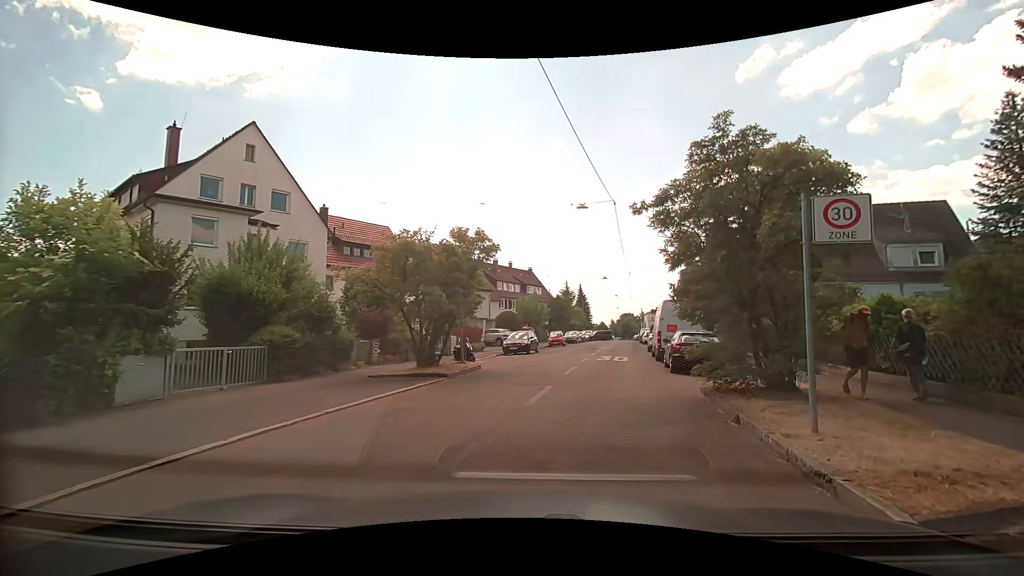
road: residential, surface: asphalt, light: Day
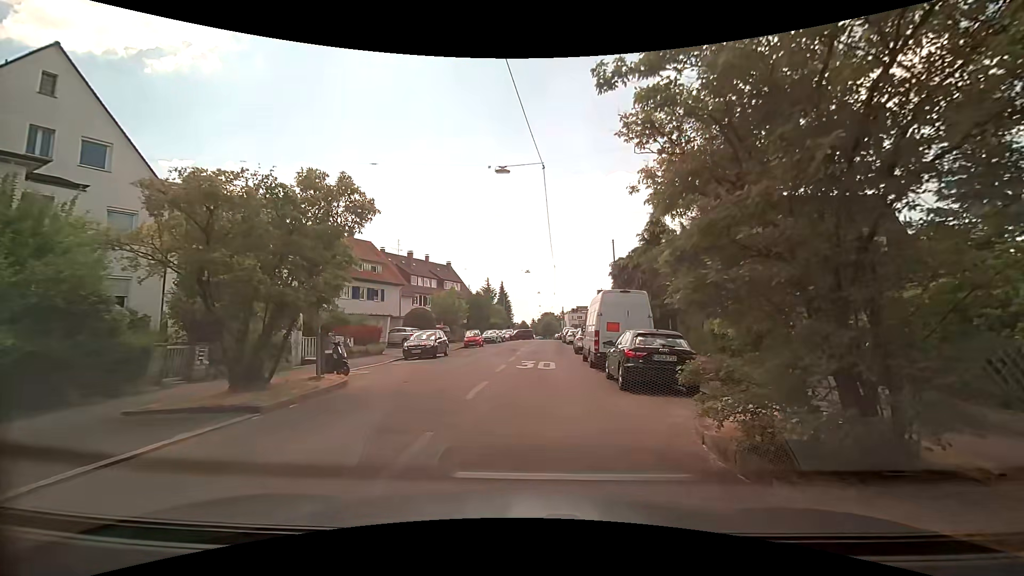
(+0.6, +5.6) m; +10°
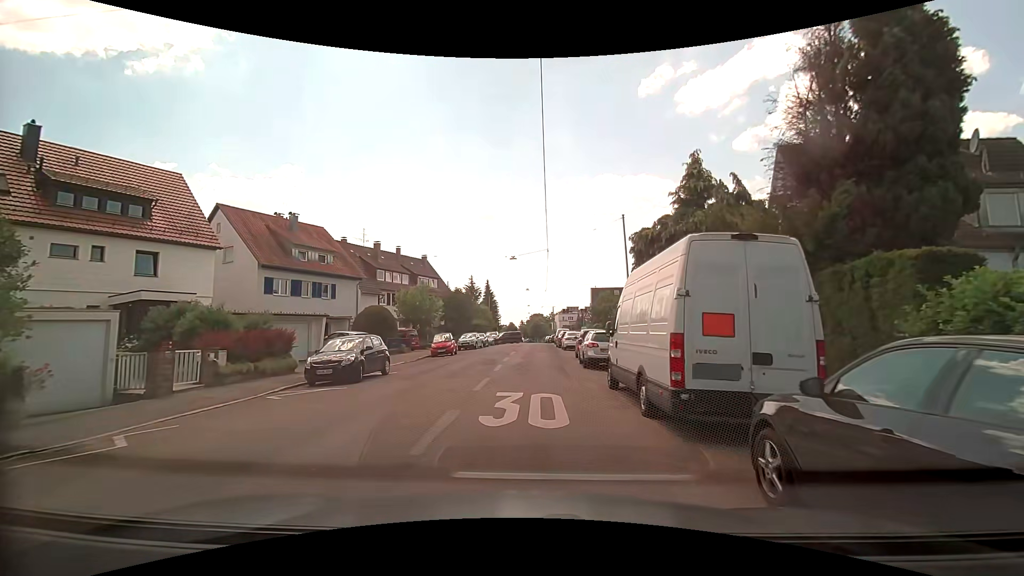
(+0.3, +10.1) m; +1°
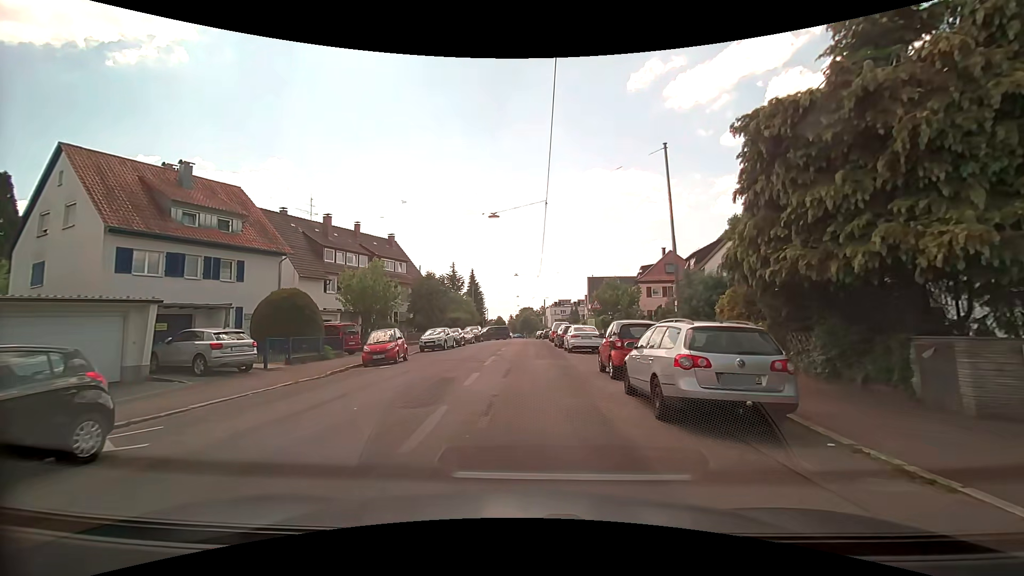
(+0.2, +12.2) m; +2°
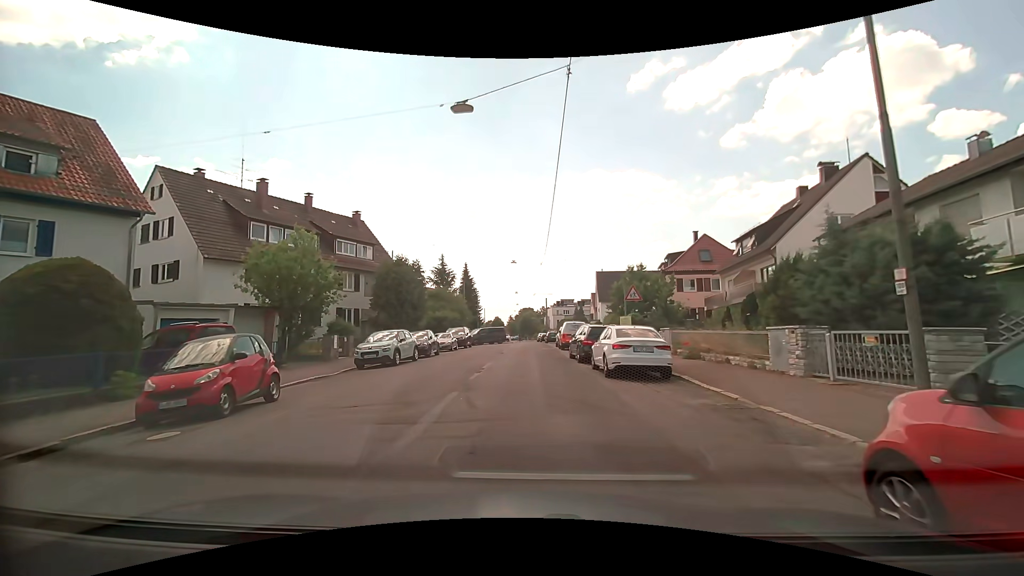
(0.0, +12.1) m; -1°
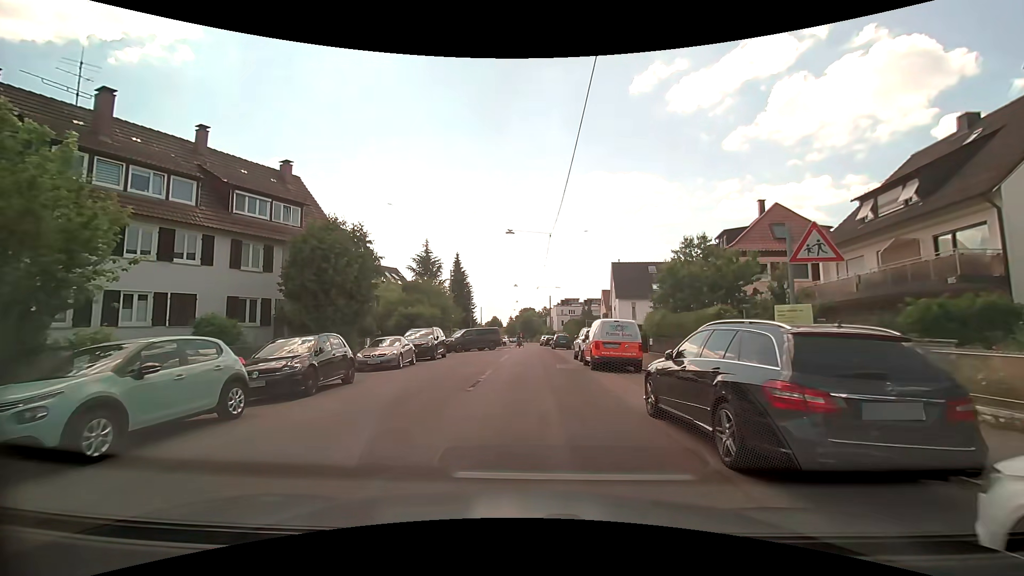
(+0.1, +14.4) m; +1°
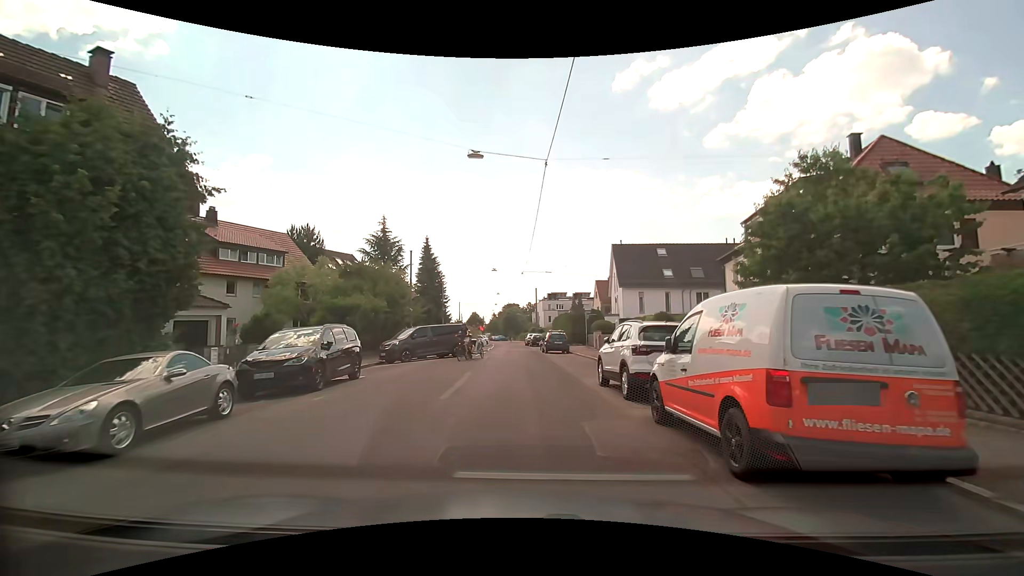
(+0.1, +13.1) m; +2°
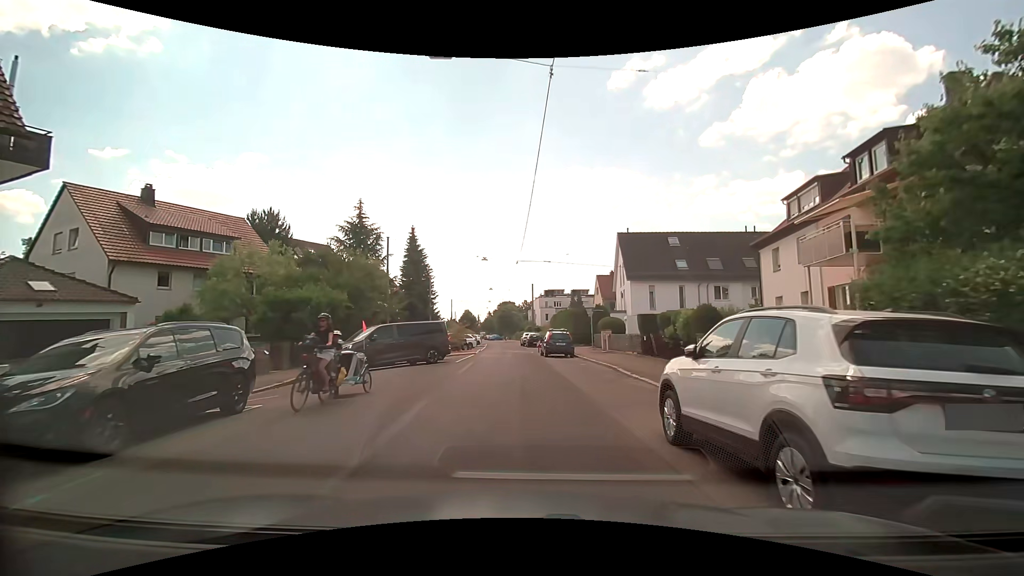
(0.0, +6.4) m; 0°
(0, +10) (0, +20) (-1, +30) (-1, +40) (-2, +50) (-2, +60) (-3, +70) (-3, +80) (-4, +90) (-6, +100) m
